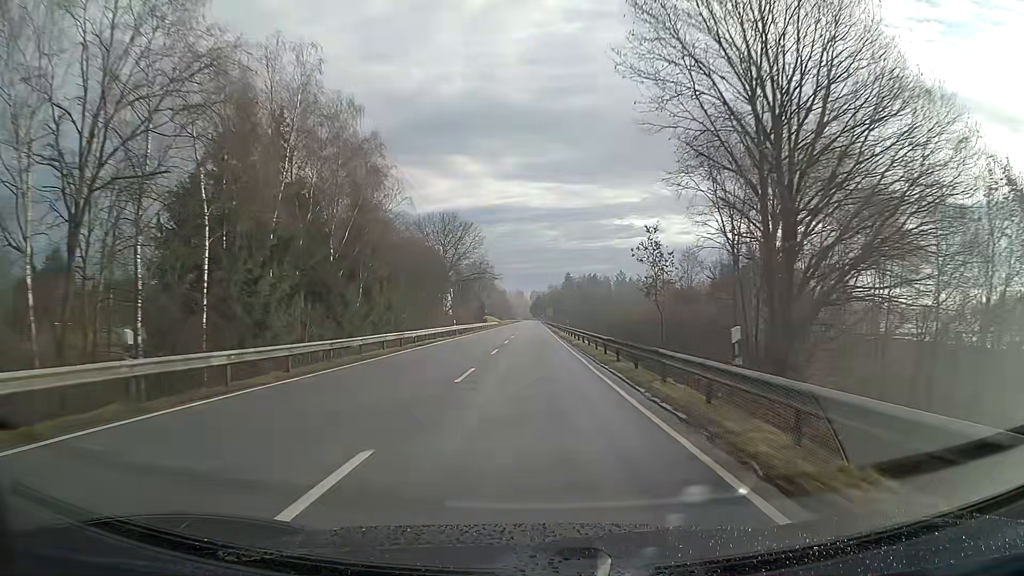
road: secondary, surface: asphalt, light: Day
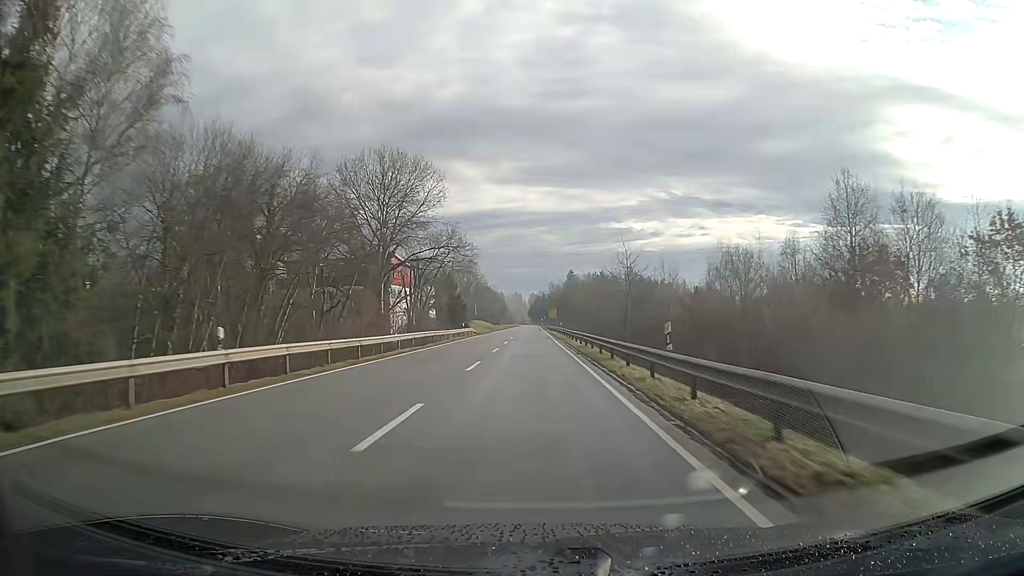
(0.0, +44.4) m; 0°
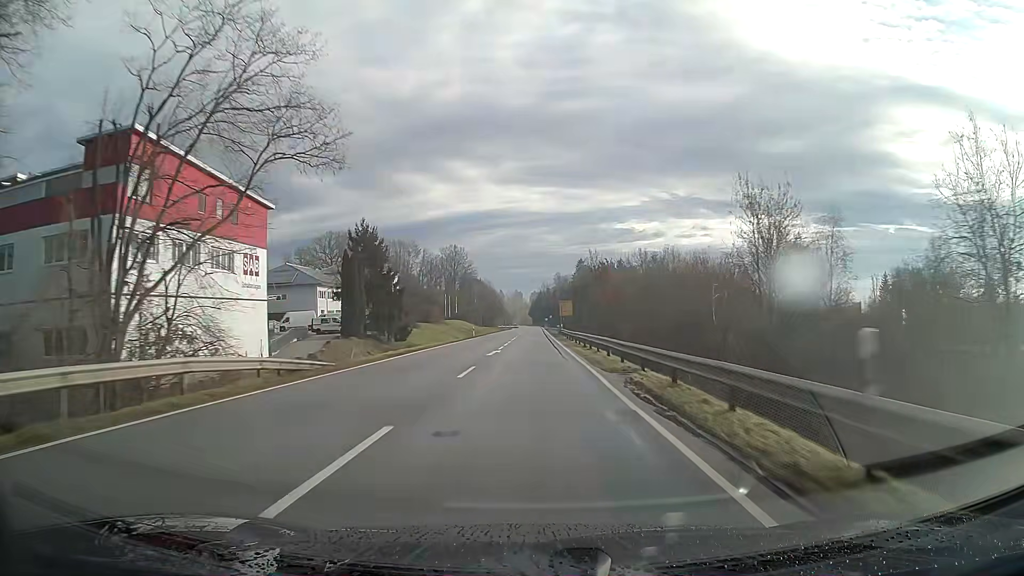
(-0.1, +62.8) m; 0°
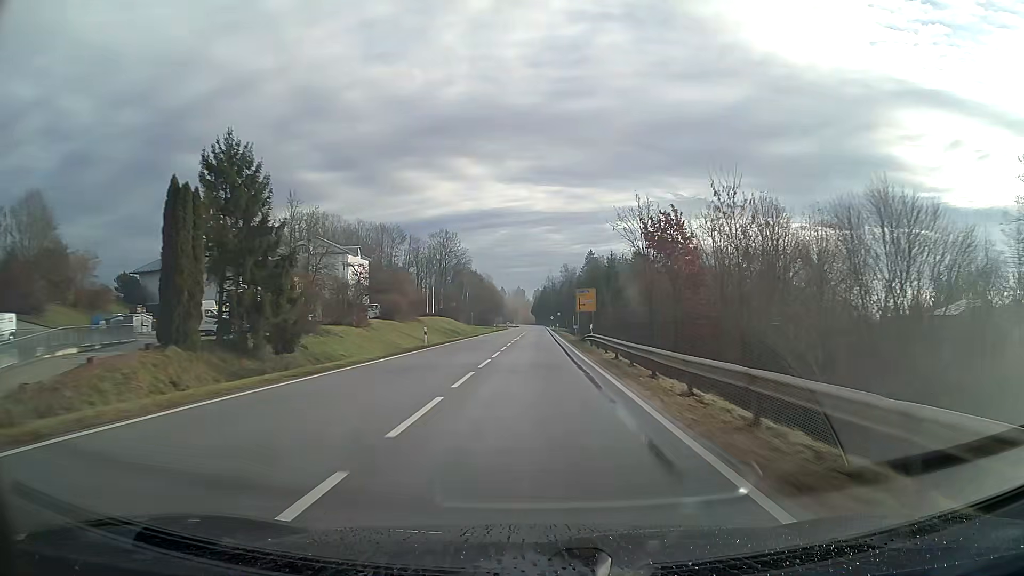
(0.0, +32.9) m; 0°
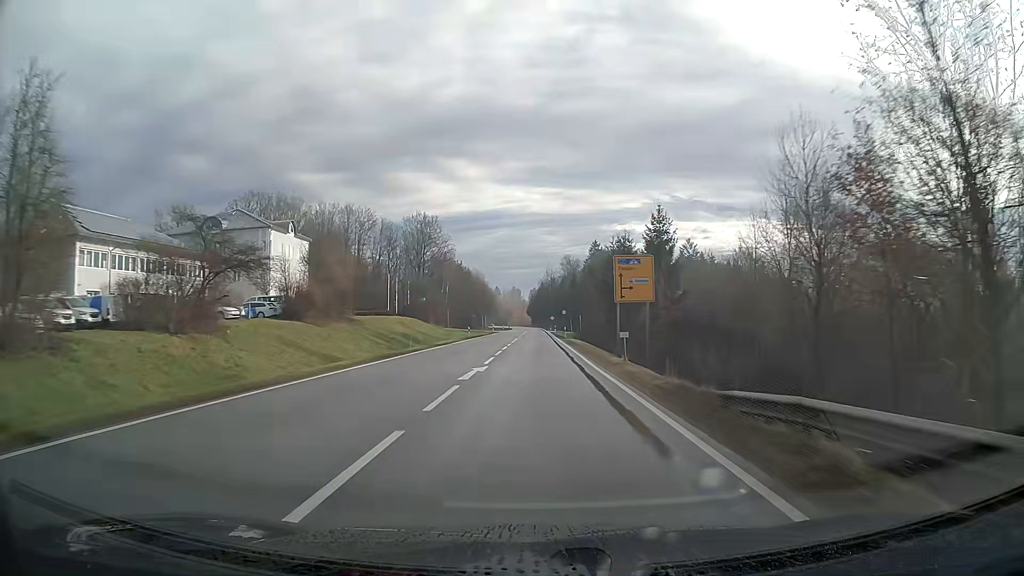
(+0.1, +33.8) m; 0°
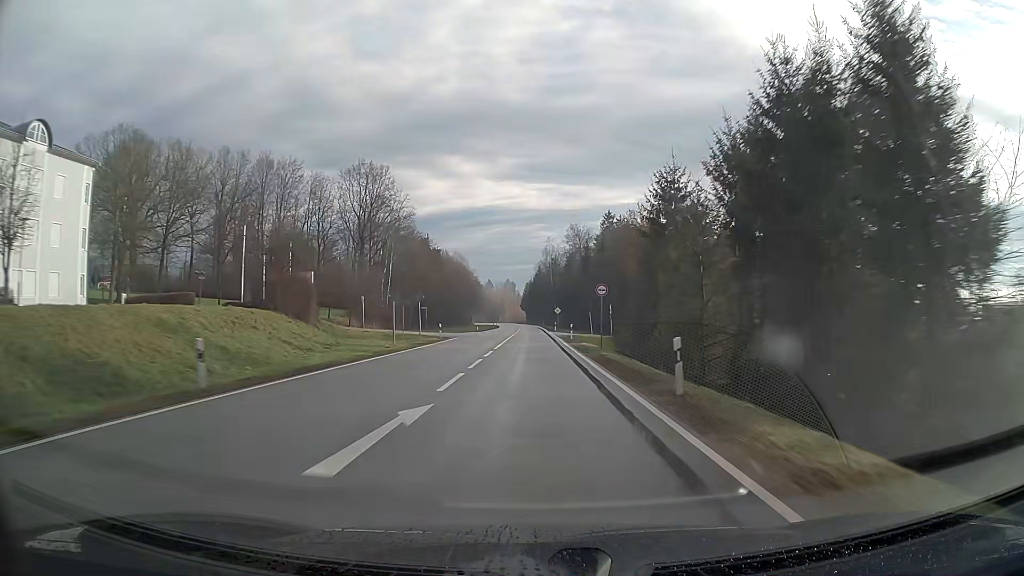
(+0.1, +51.9) m; 0°
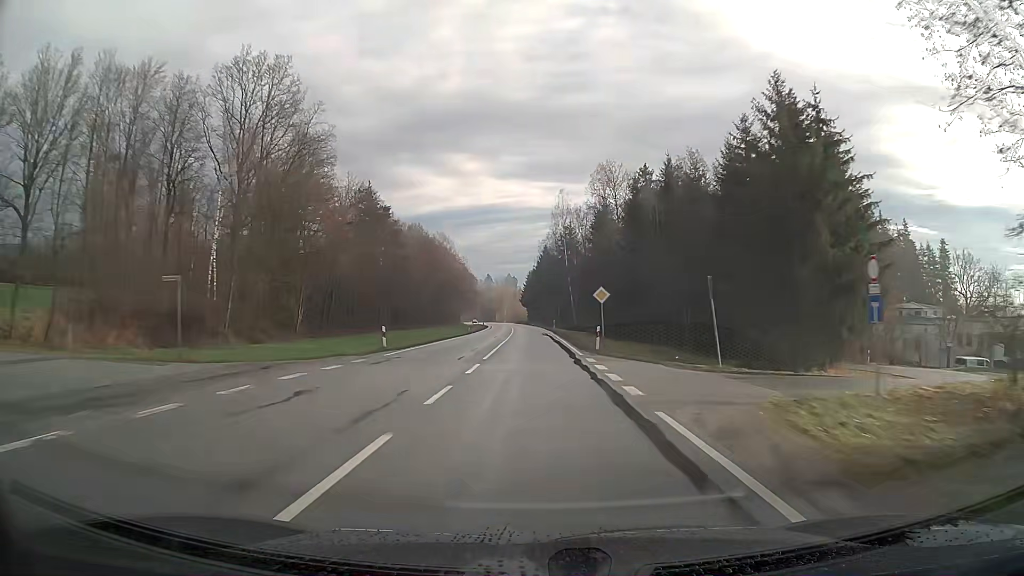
(-0.1, +50.7) m; 0°
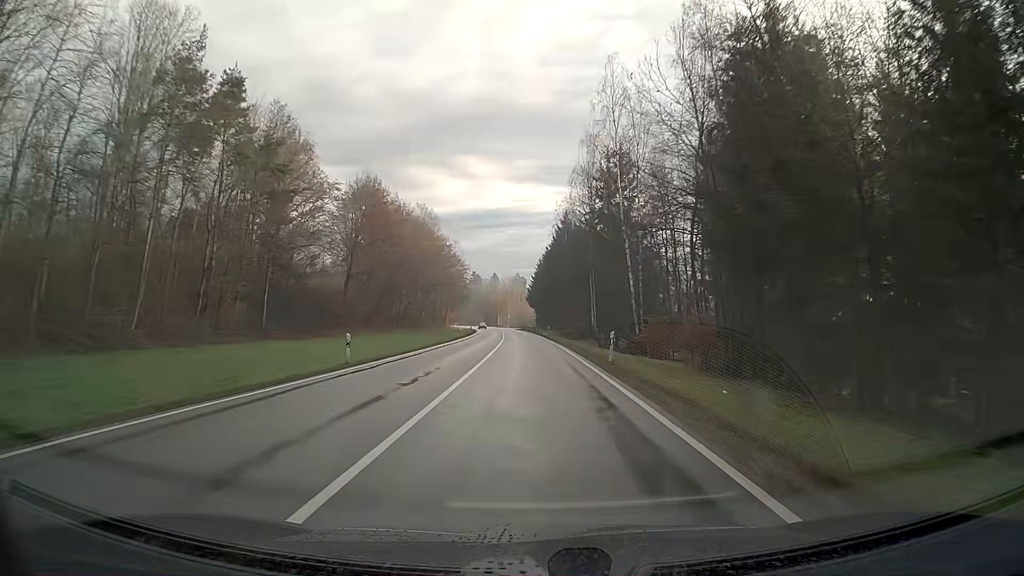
(-0.4, +48.6) m; -1°
(0, +10) (0, +20) (0, +30) (0, +40) (-1, +50) (-1, +60) (-1, +70) (-2, +80) (-3, +90) (-3, +100) m
